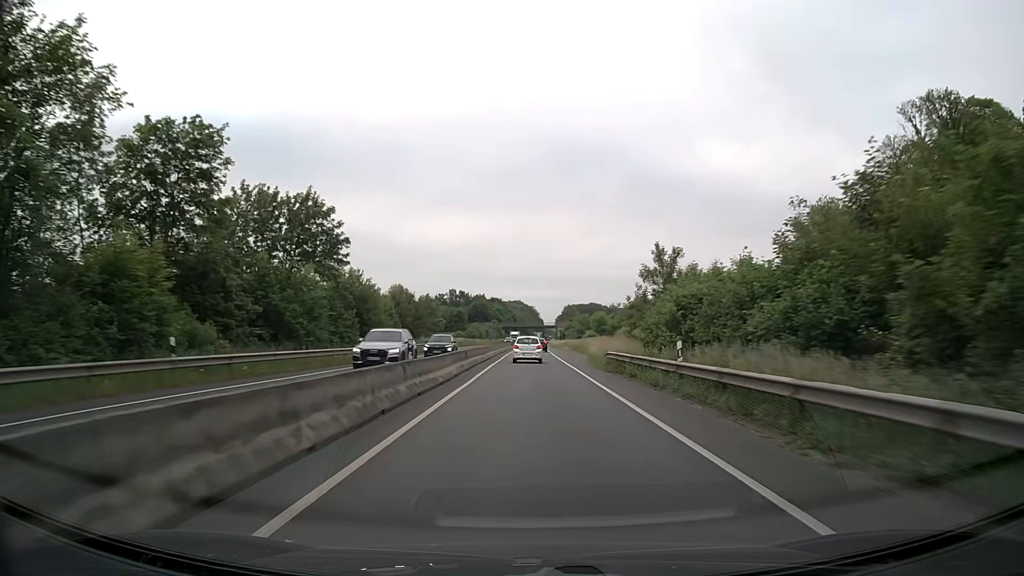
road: trunk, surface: asphalt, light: Day
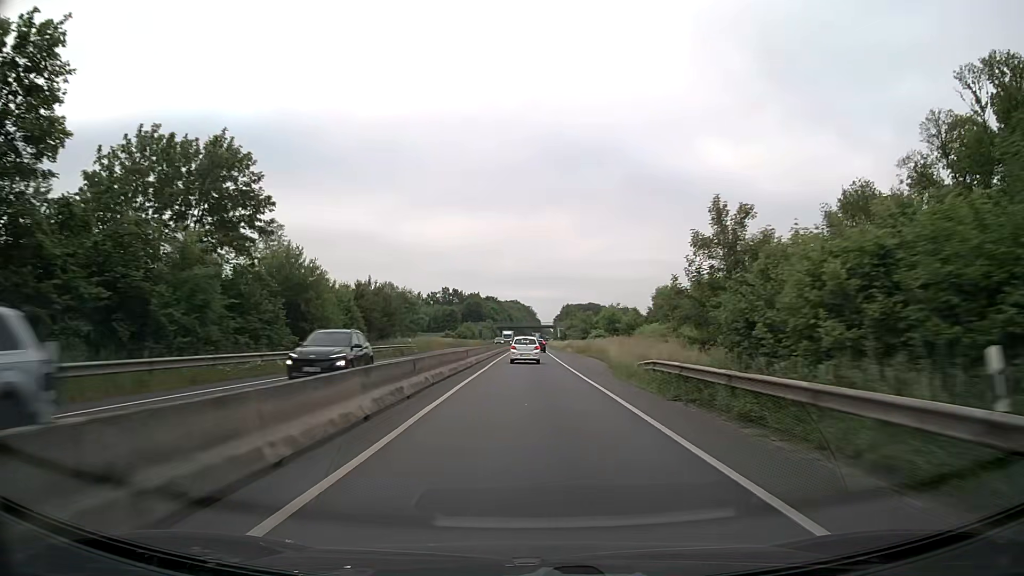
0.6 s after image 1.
(0.0, +13.0) m; 0°
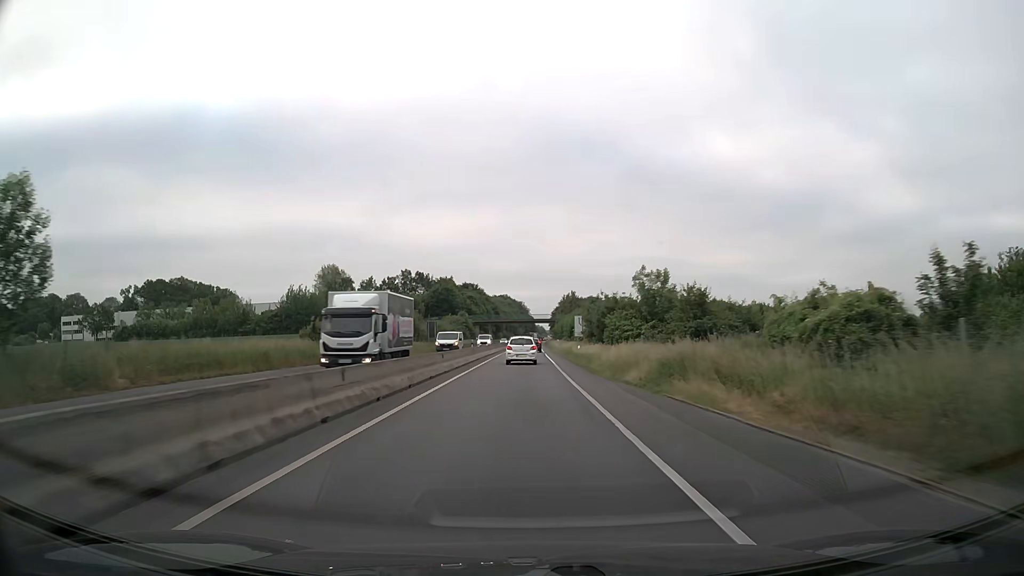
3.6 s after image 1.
(+0.3, +64.7) m; 0°
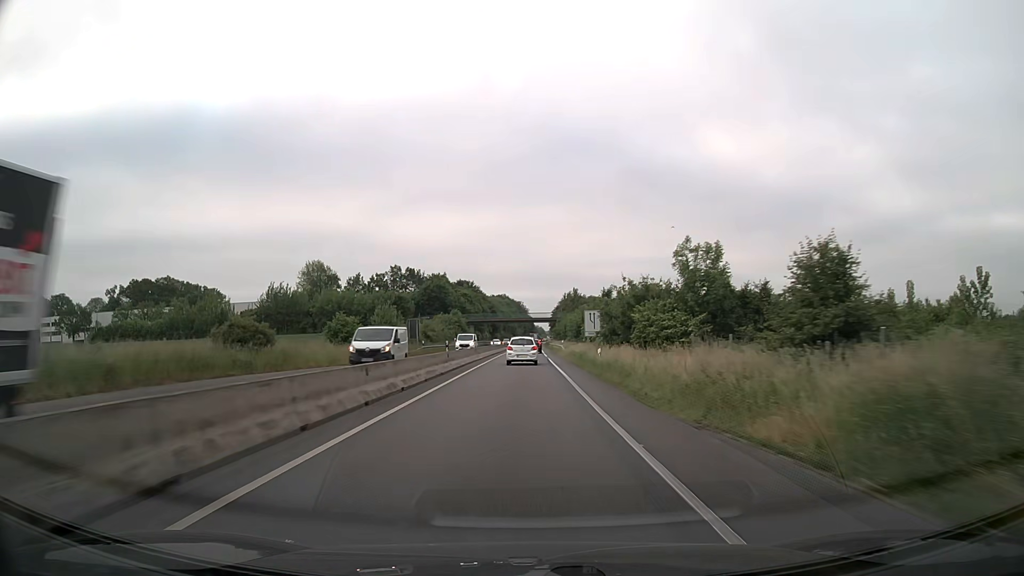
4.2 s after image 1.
(0.0, +12.9) m; 0°
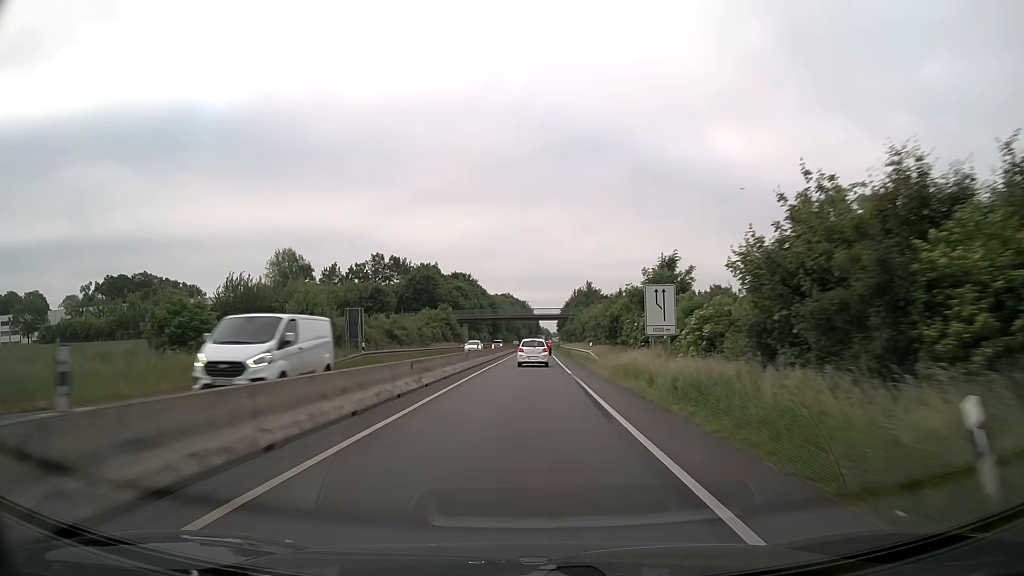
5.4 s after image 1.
(-0.1, +26.0) m; 0°
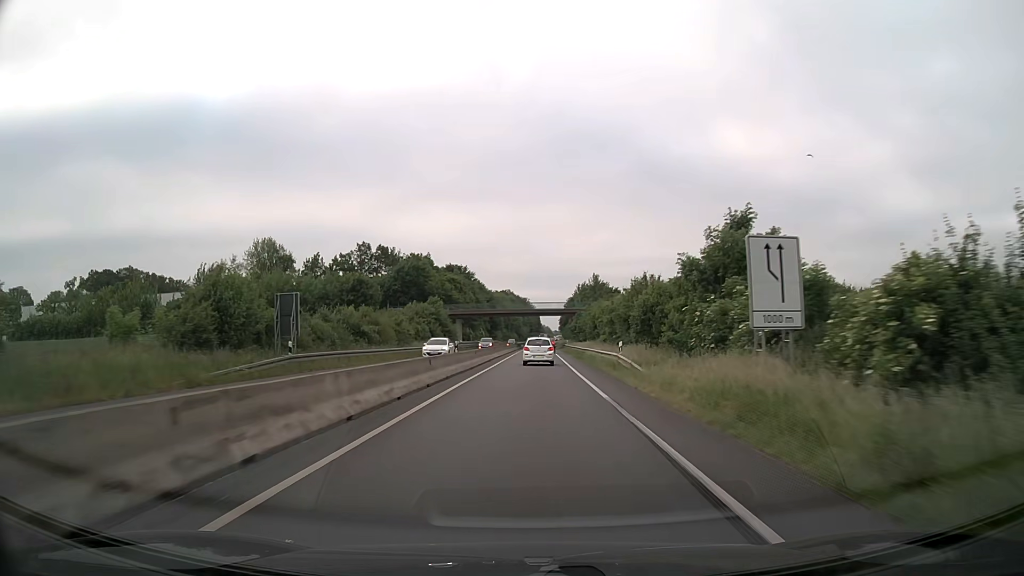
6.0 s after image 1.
(0.0, +13.1) m; 0°
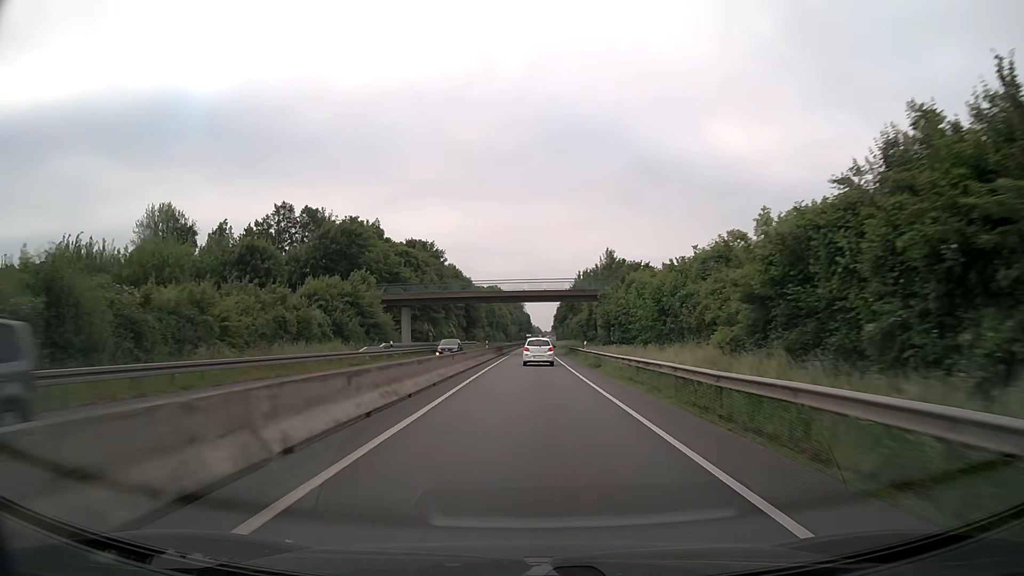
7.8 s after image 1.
(+0.3, +39.5) m; +1°
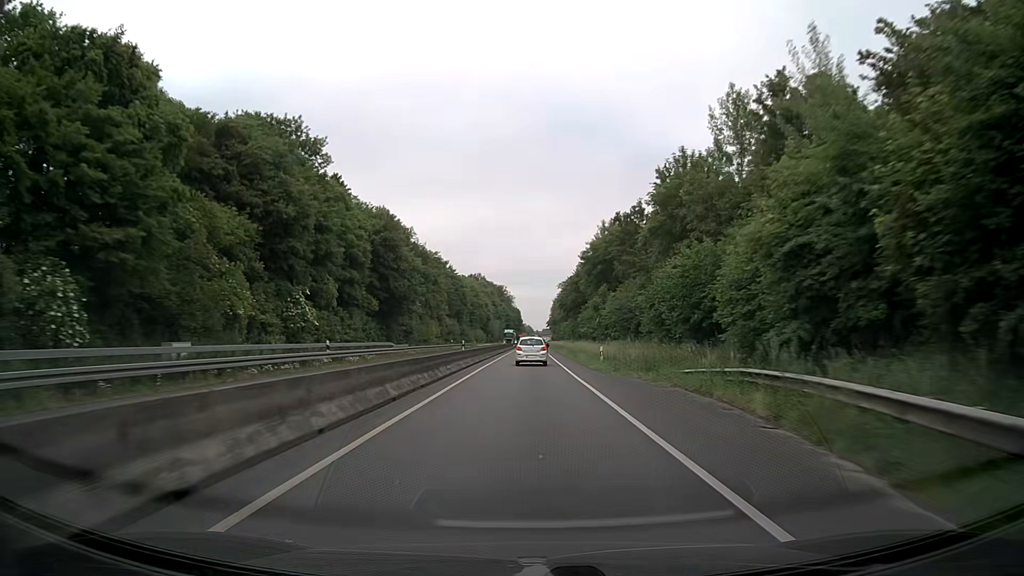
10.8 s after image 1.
(+0.5, +66.6) m; +1°
(0, +10) (0, +20) (0, +30) (0, +40) (0, +50) (0, +60) (0, +70) (0, +80) (0, +90) (0, +100) m
